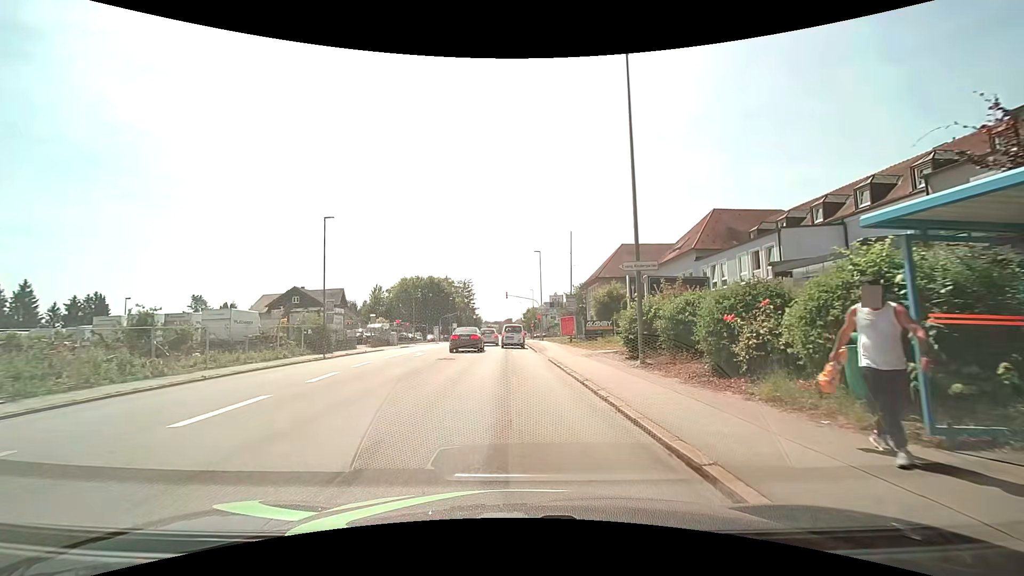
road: tertiary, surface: asphalt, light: Day
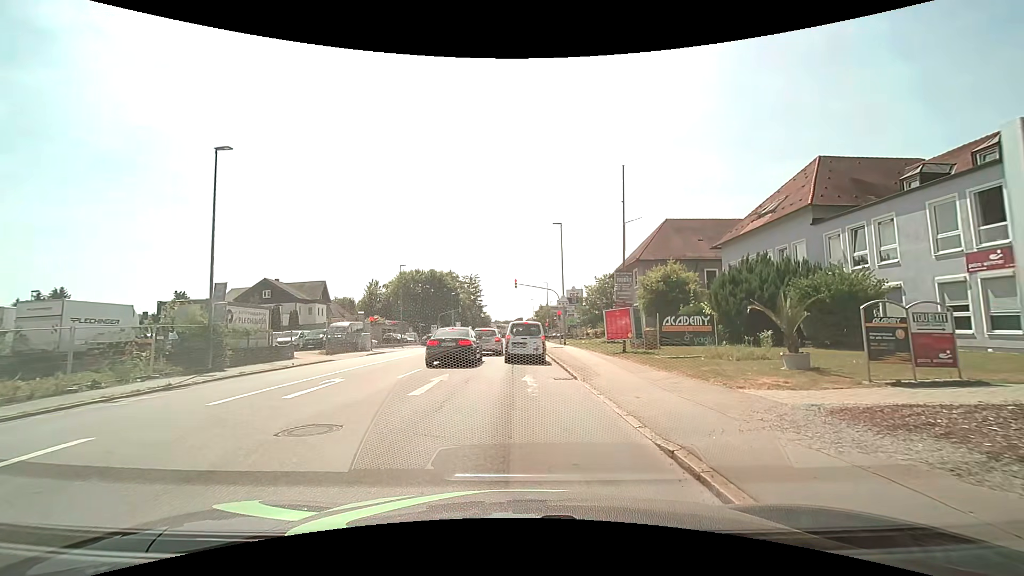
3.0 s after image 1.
(-0.2, +15.0) m; -1°
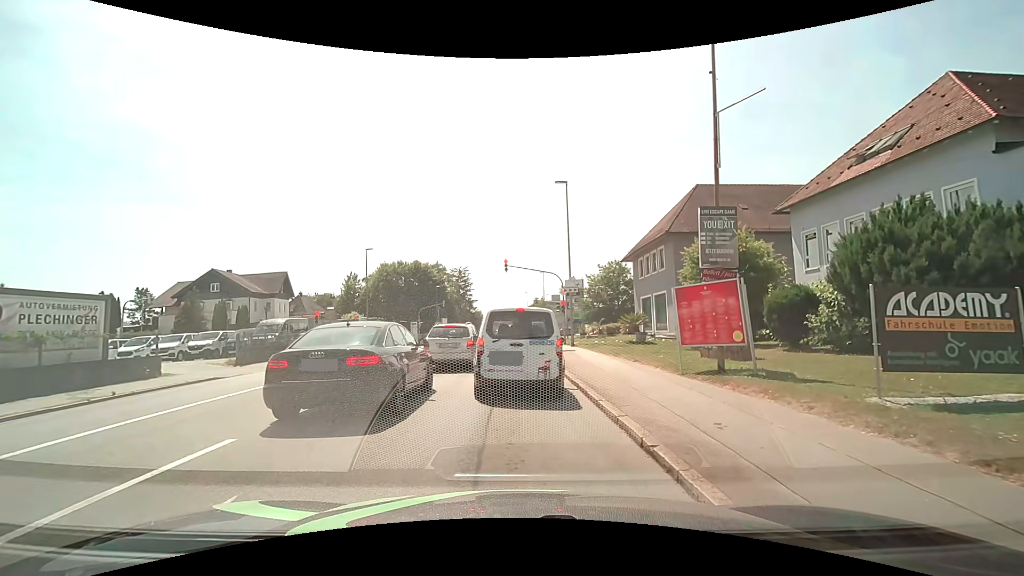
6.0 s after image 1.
(+0.1, +10.8) m; 0°
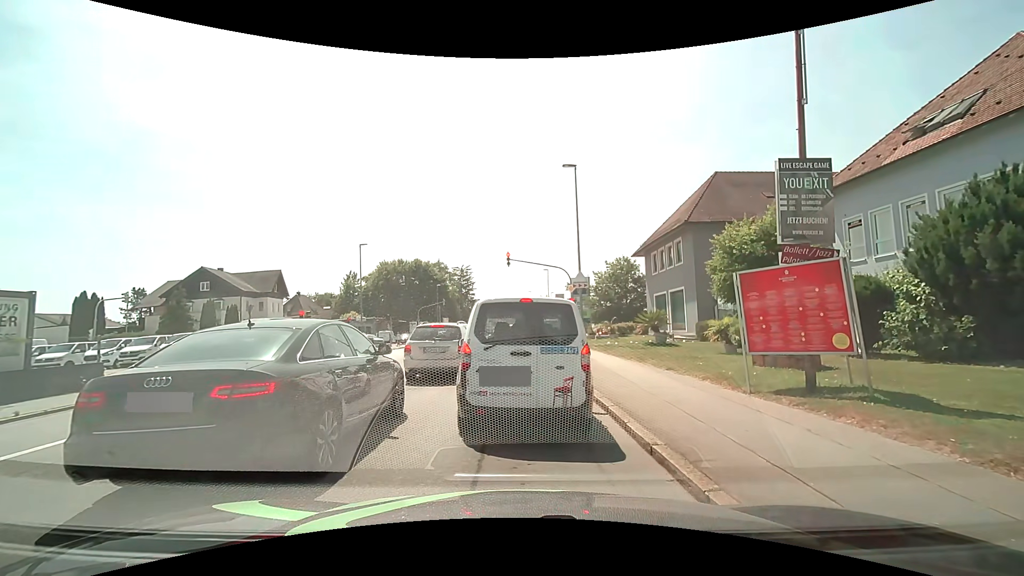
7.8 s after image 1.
(+0.1, +2.9) m; +2°
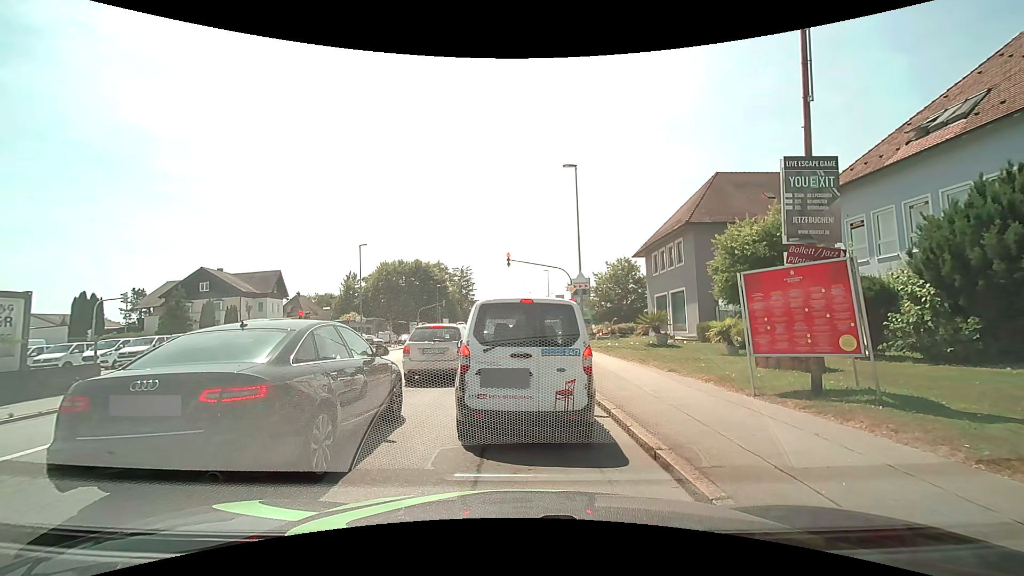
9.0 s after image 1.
(0.0, +0.2) m; 0°
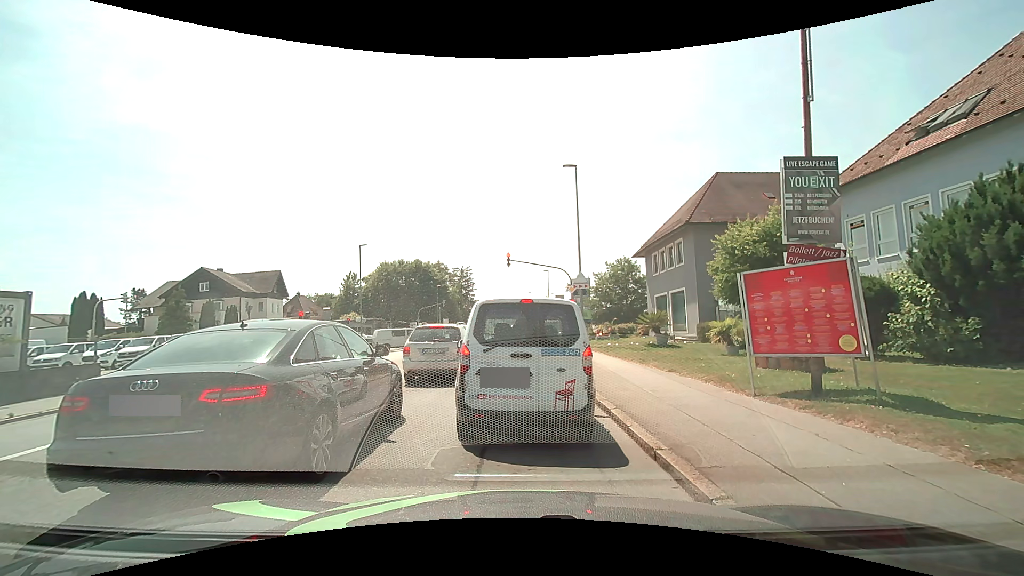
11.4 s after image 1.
(0.0, 0.0) m; 0°
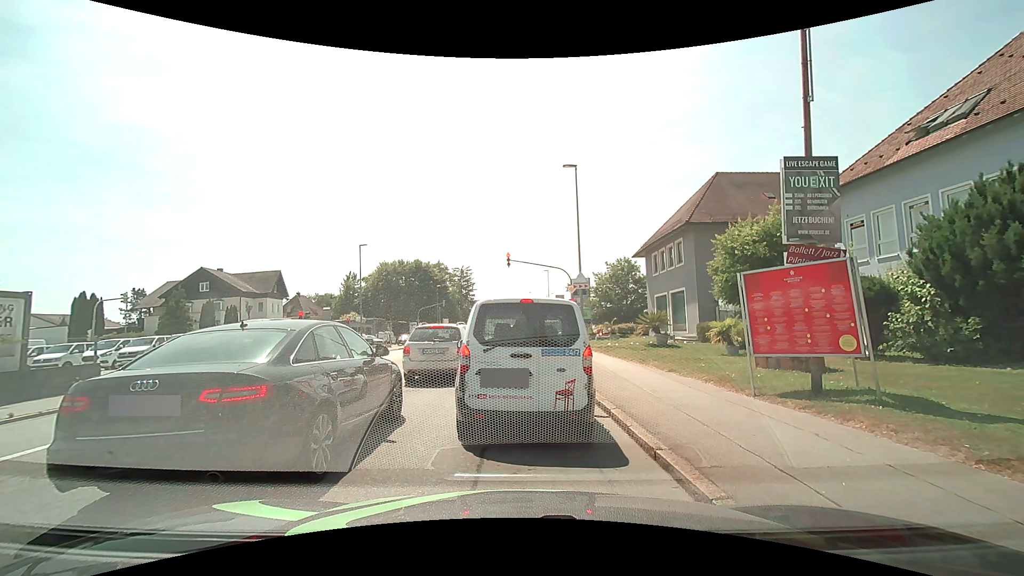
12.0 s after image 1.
(0.0, 0.0) m; 0°
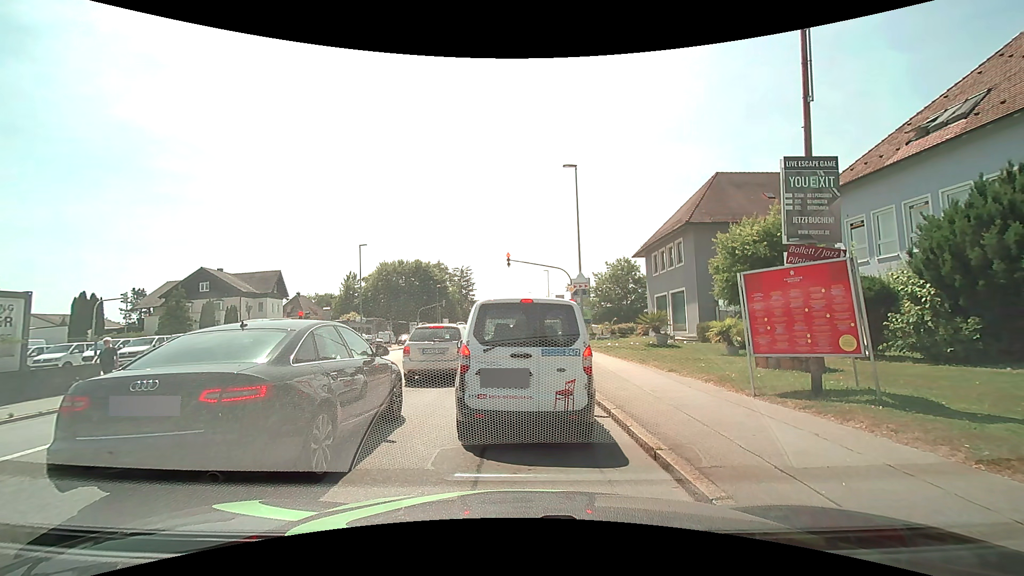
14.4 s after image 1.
(0.0, 0.0) m; 0°
(0, +10) (-1, +20) (-1, +30) (-1, +40) (-1, +50) (-2, +60) (-2, +70) (-2, +80) (-3, +90) (-3, +100) m
